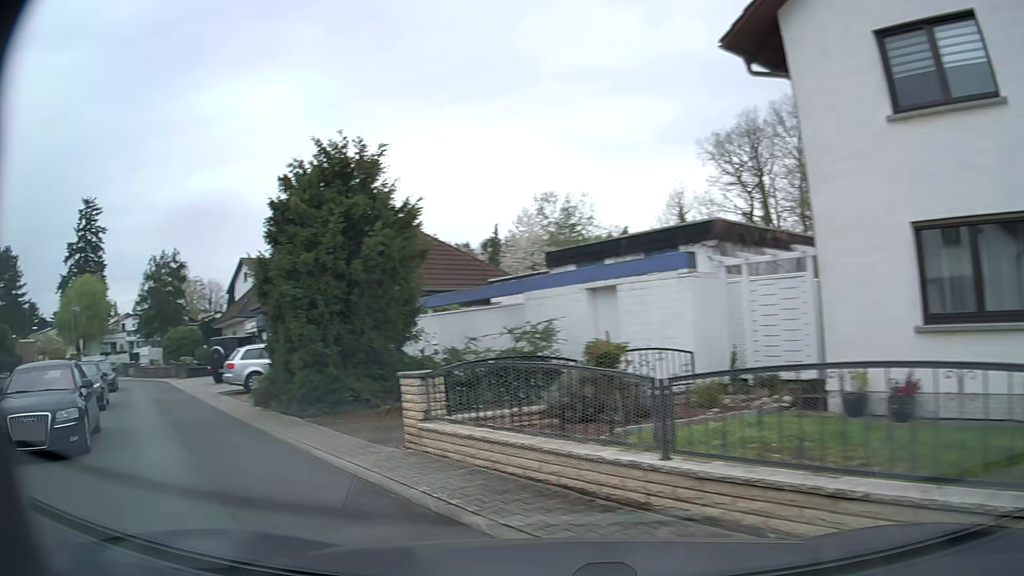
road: residential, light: Day
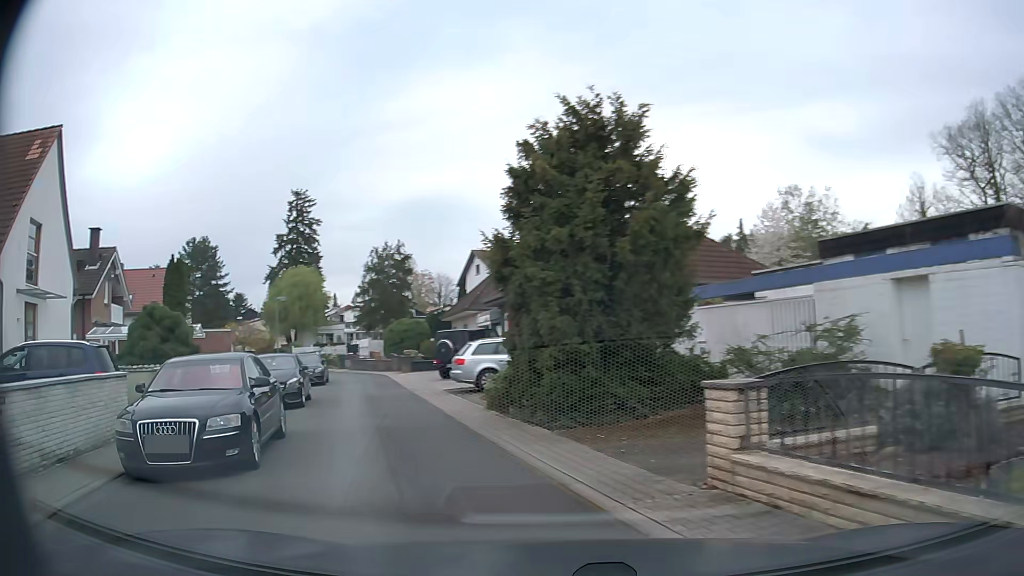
(-0.5, +2.4) m; -21°
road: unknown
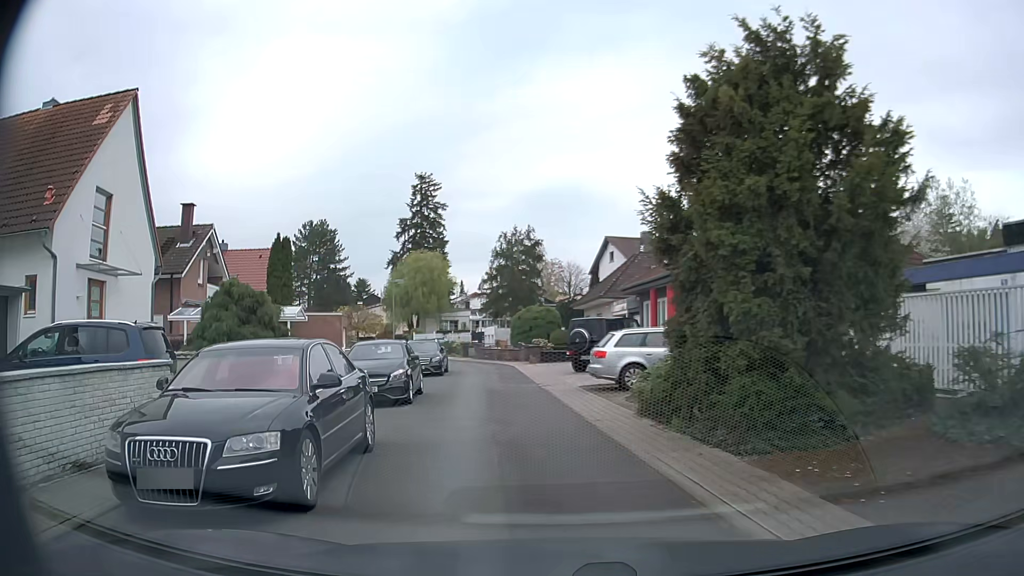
(-0.4, +2.9) m; -14°
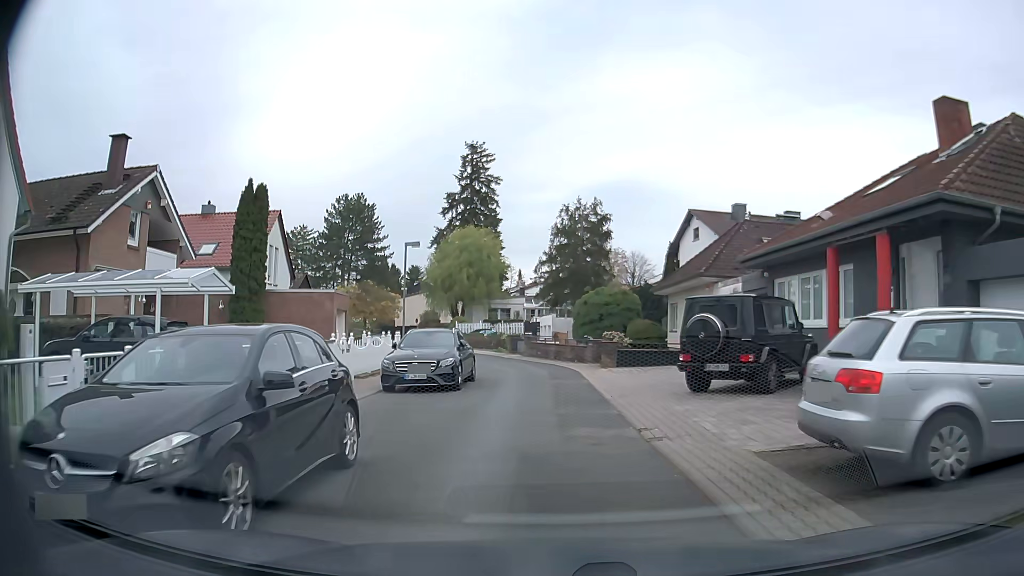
(-0.4, +11.3) m; -3°
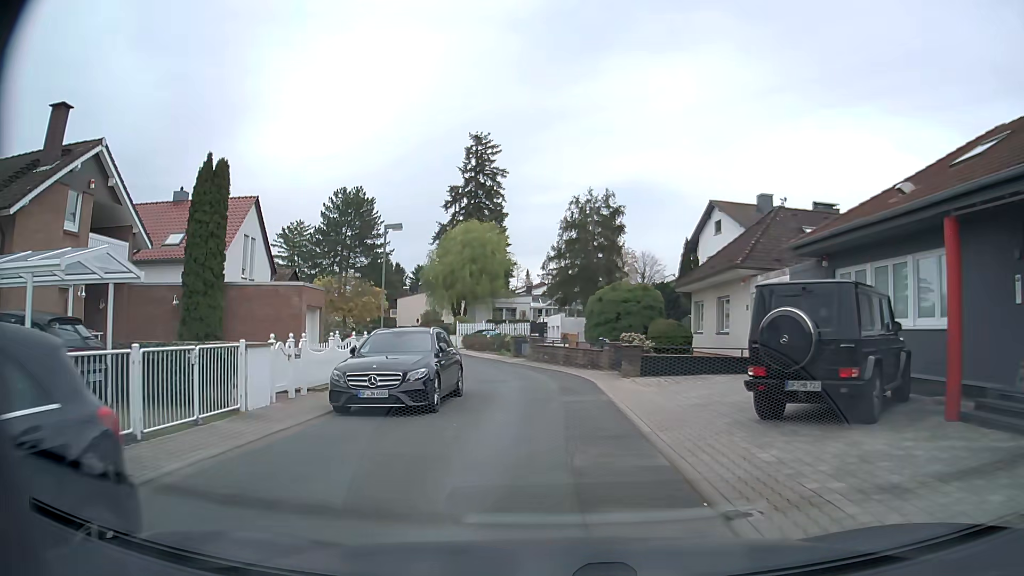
(0.0, +4.3) m; 0°
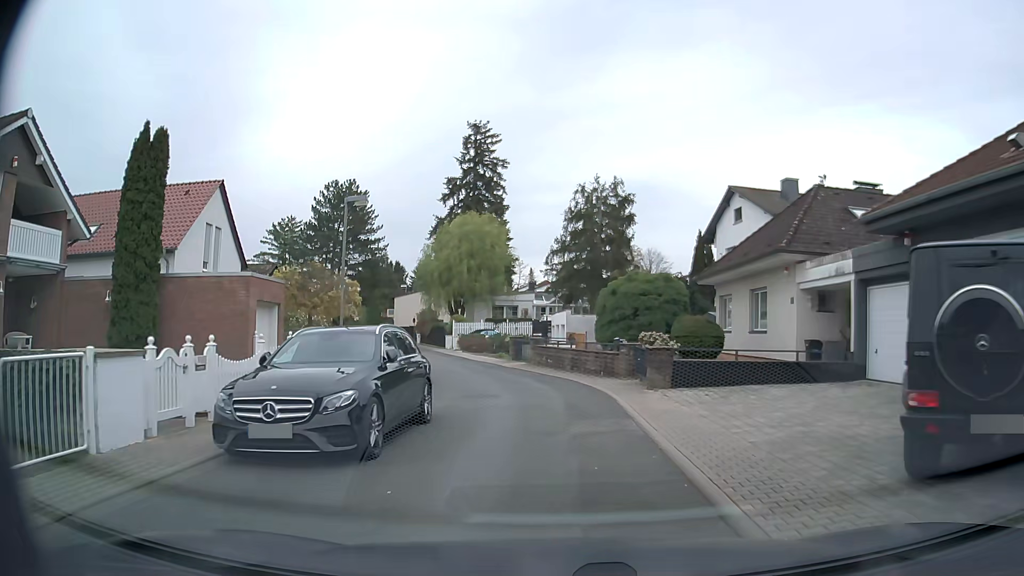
(0.0, +4.3) m; -1°
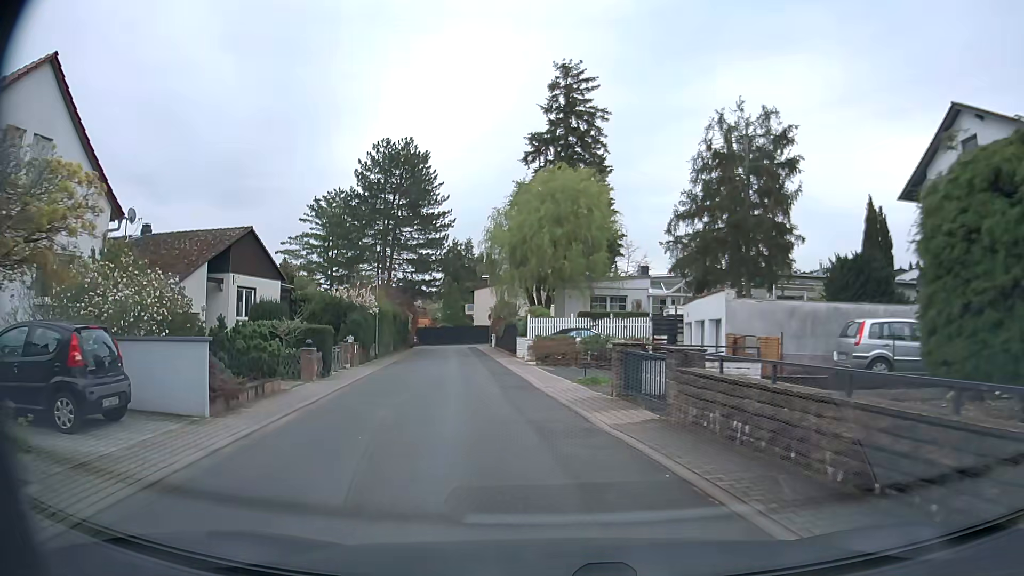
(-0.5, +17.5) m; -8°
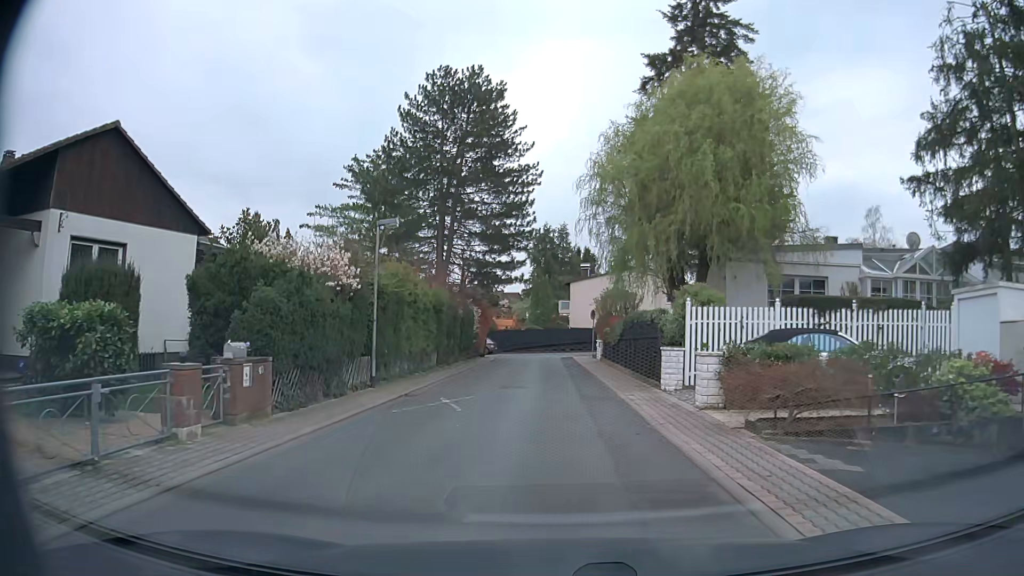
(-2.1, +17.5) m; -8°
